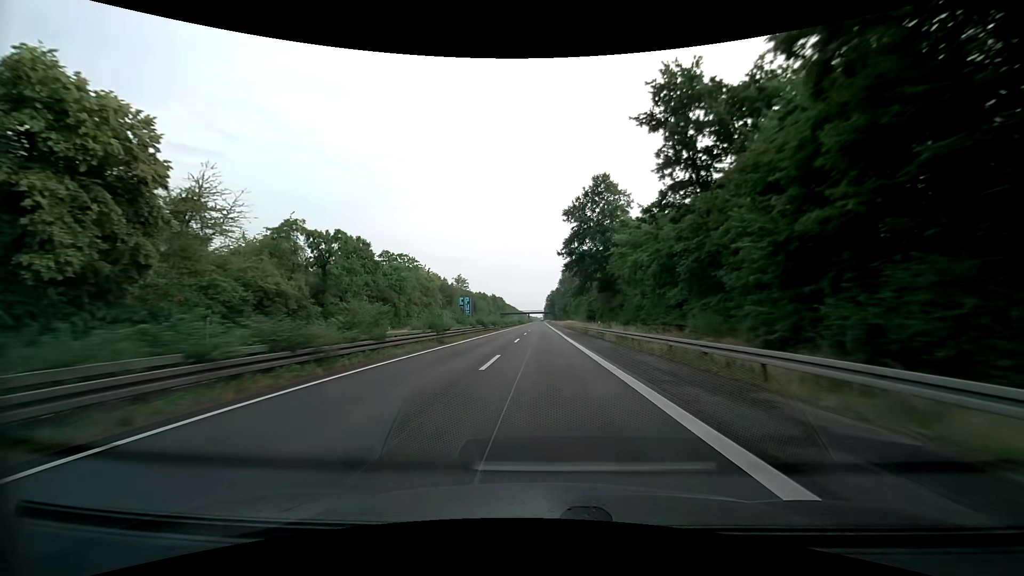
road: trunk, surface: asphalt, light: Day
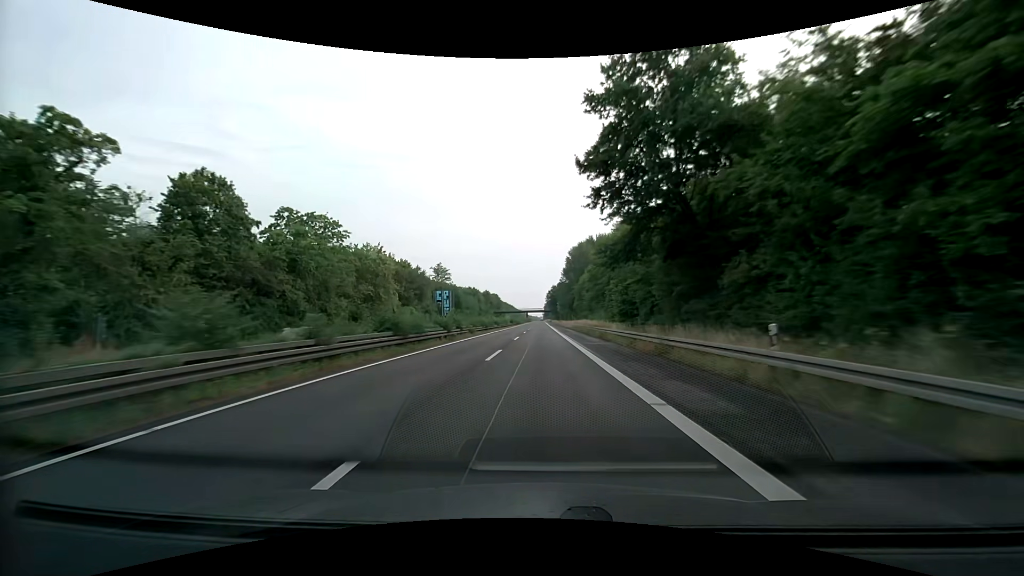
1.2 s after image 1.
(0.0, +32.9) m; 0°
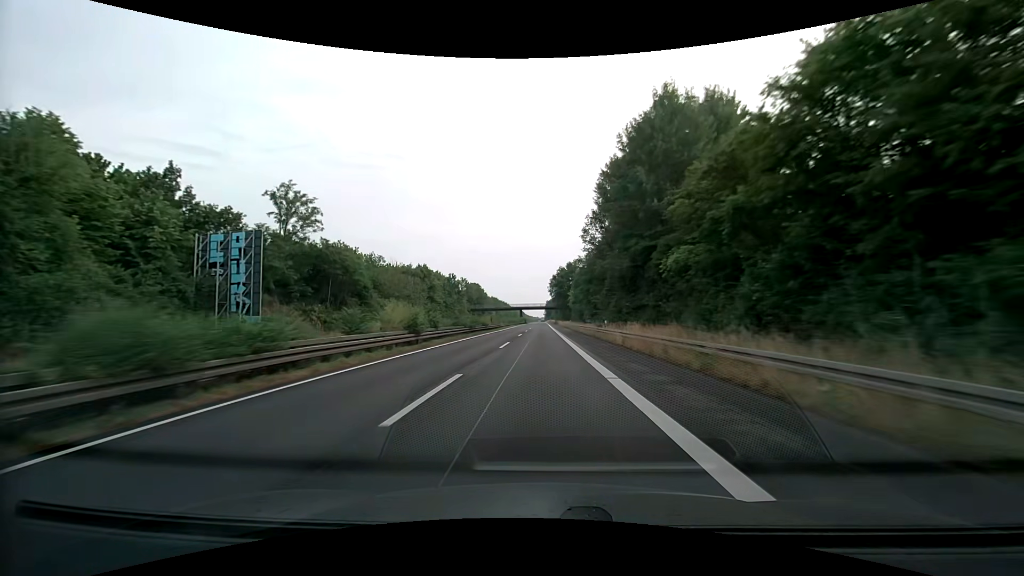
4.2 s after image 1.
(+0.2, +82.2) m; 0°
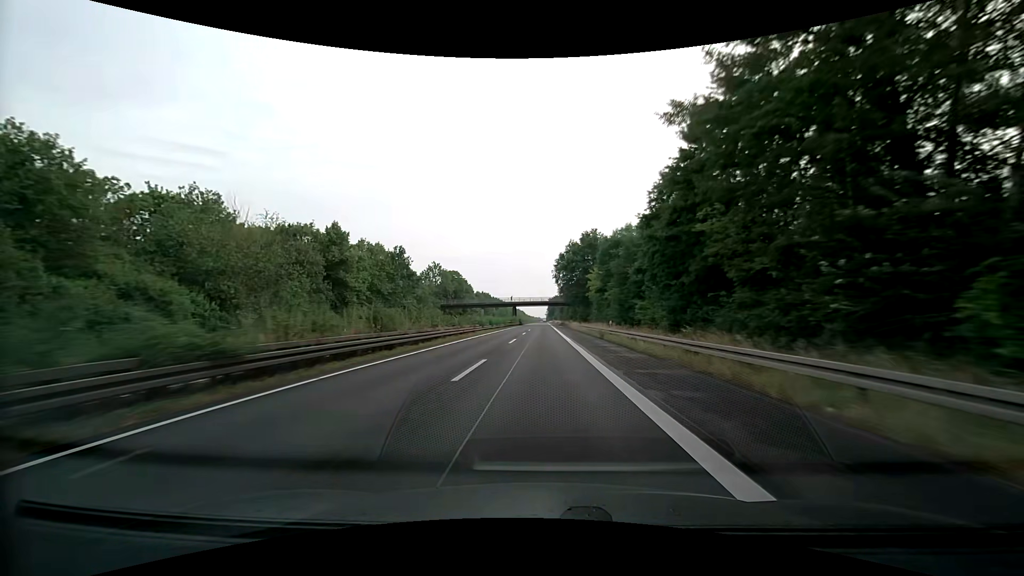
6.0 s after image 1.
(-0.1, +49.3) m; 0°
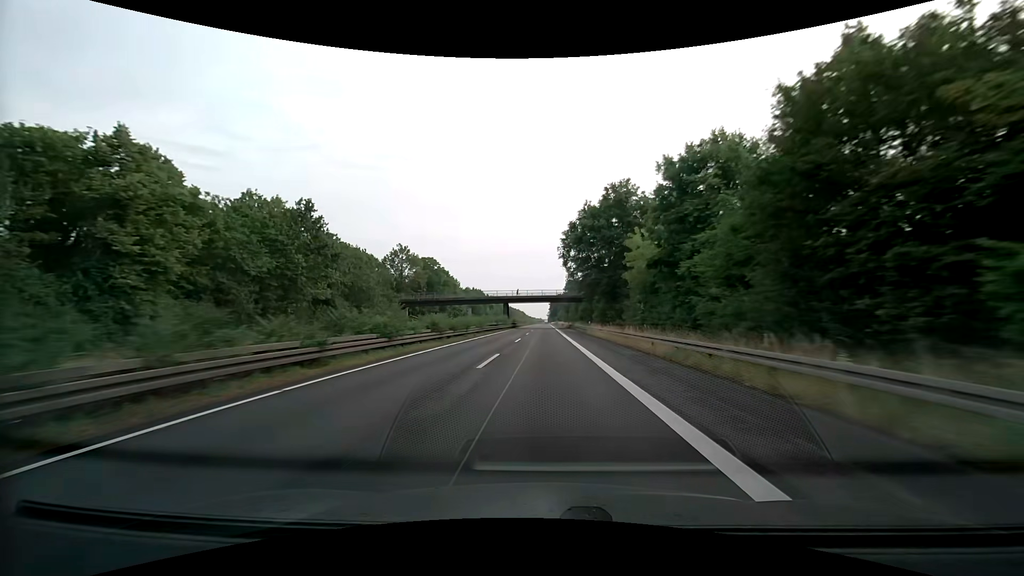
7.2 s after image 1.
(-0.1, +32.9) m; 0°
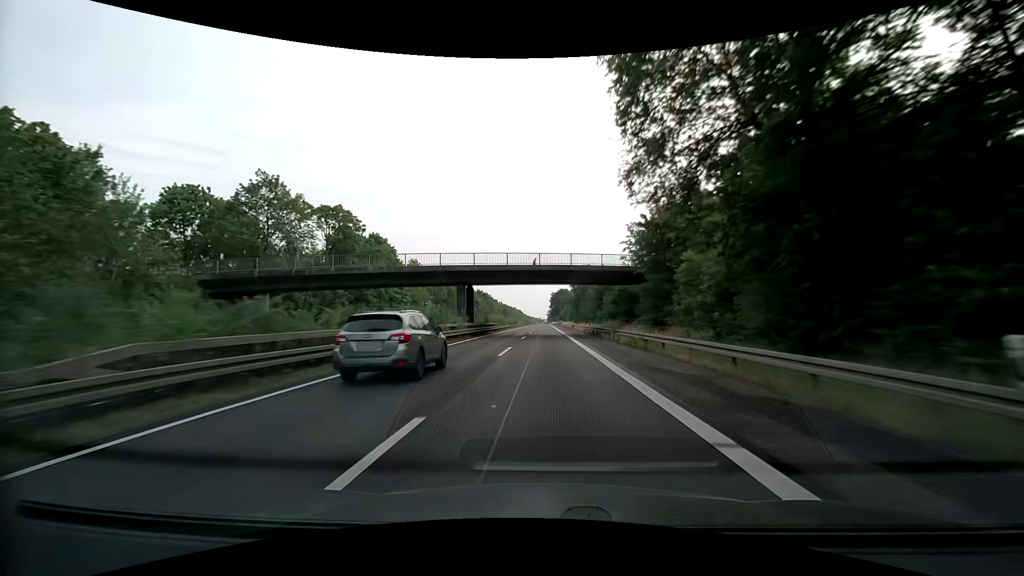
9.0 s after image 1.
(+0.1, +49.3) m; 0°
(0, +10) (0, +20) (0, +30) (0, +40) (0, +50) (0, +60) (+1, +70) (+1, +80) (+1, +90) (+1, +100) m
